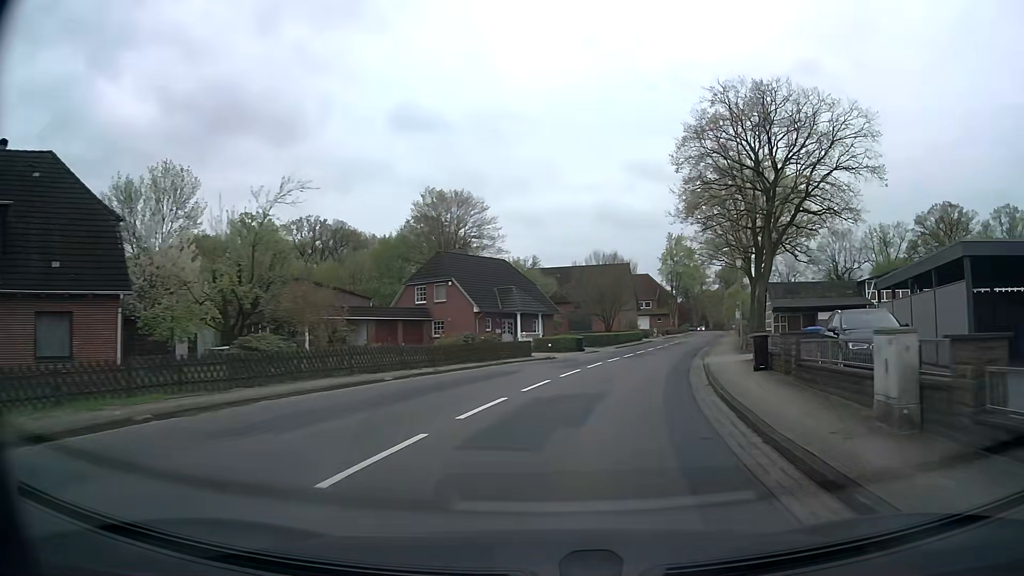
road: secondary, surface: asphalt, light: Day
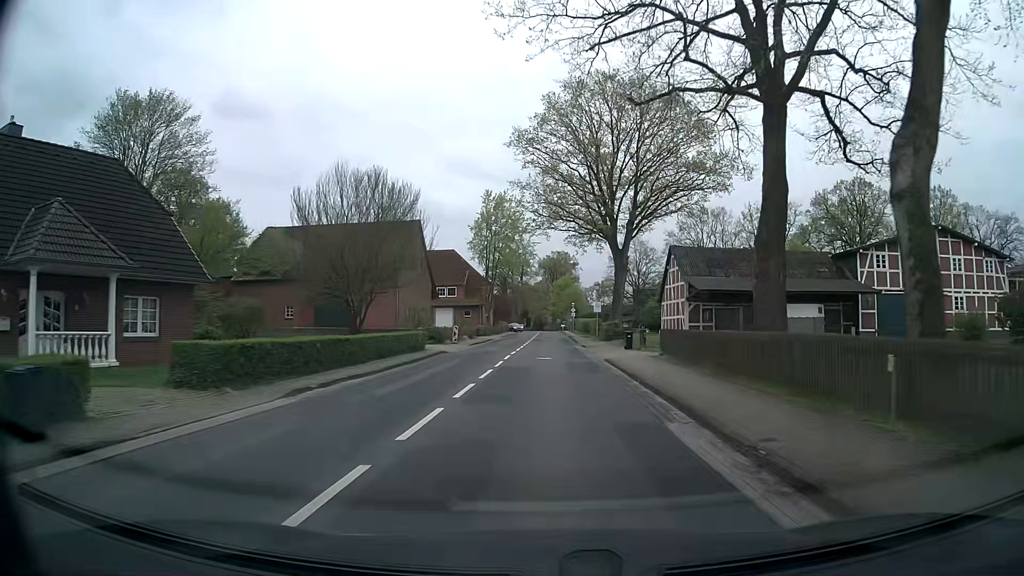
(+7.0, +36.8) m; +16°
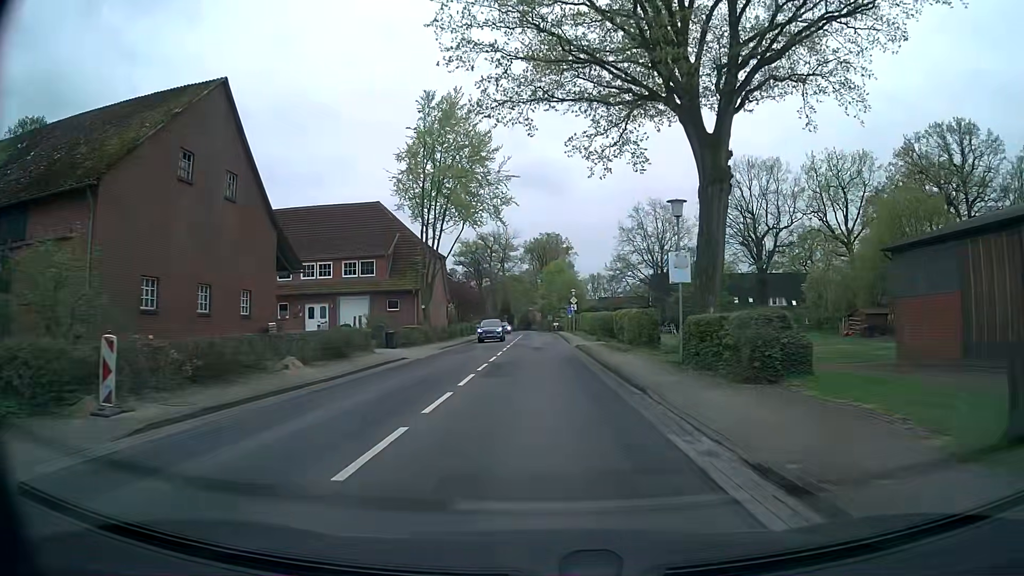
(+0.6, +38.1) m; +1°
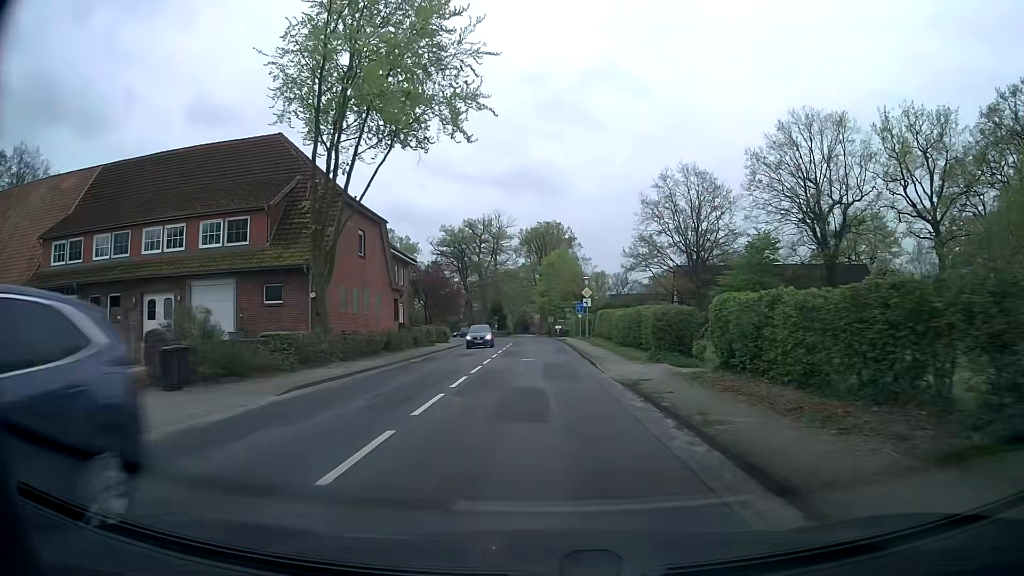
(0.0, +22.9) m; 0°
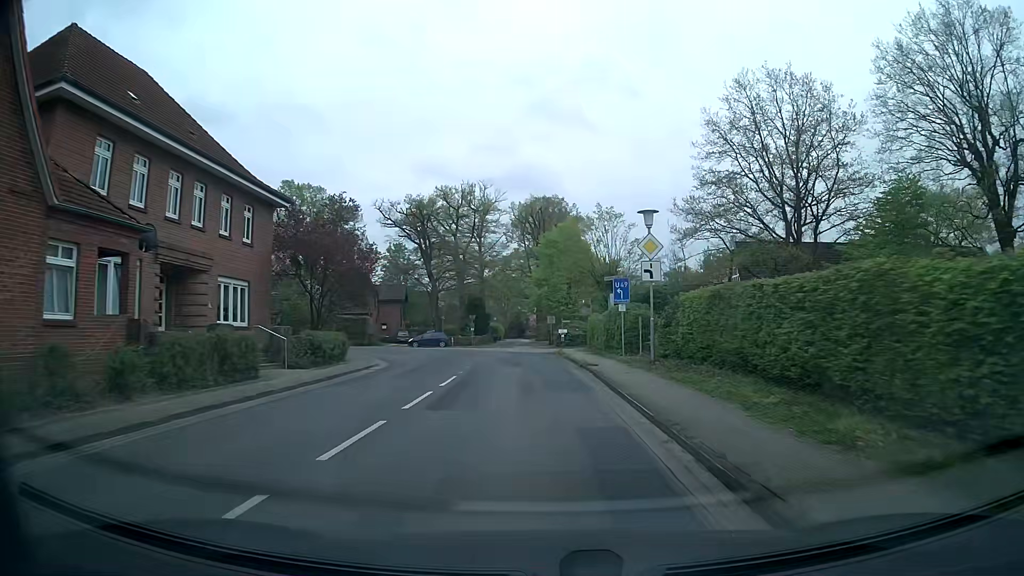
(-0.1, +30.6) m; 0°
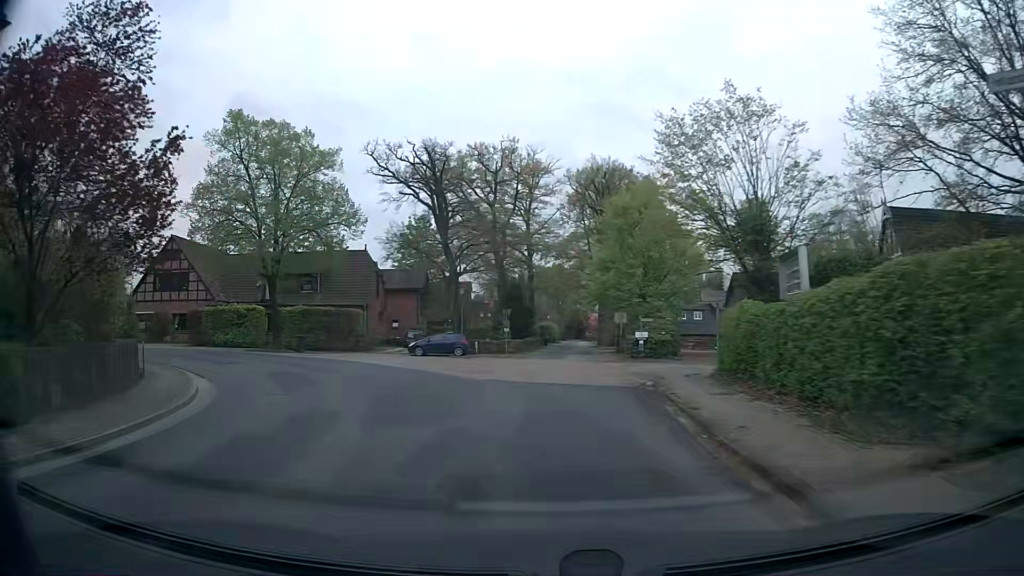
(-0.1, +21.4) m; -4°
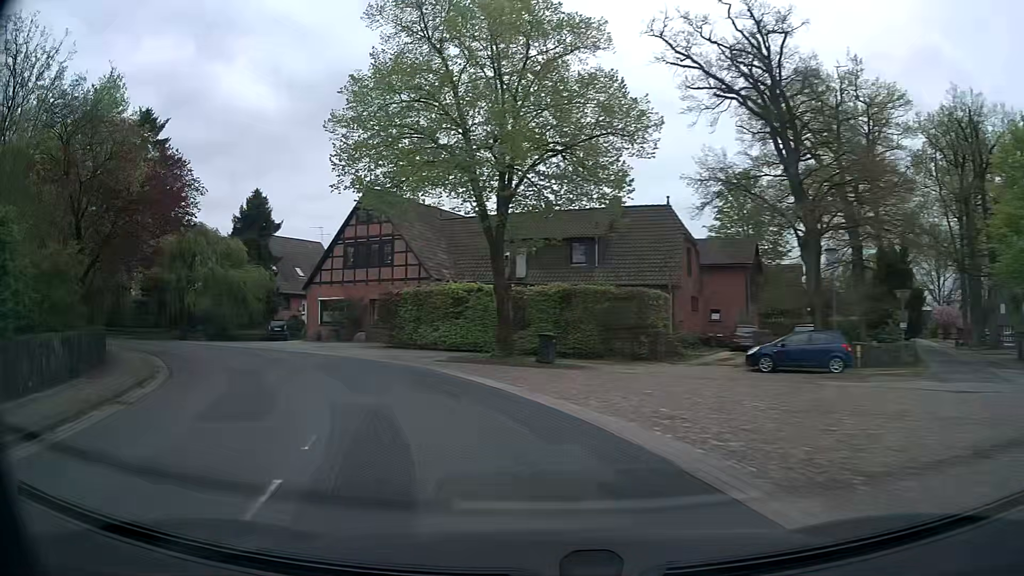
(-3.9, +18.9) m; -26°
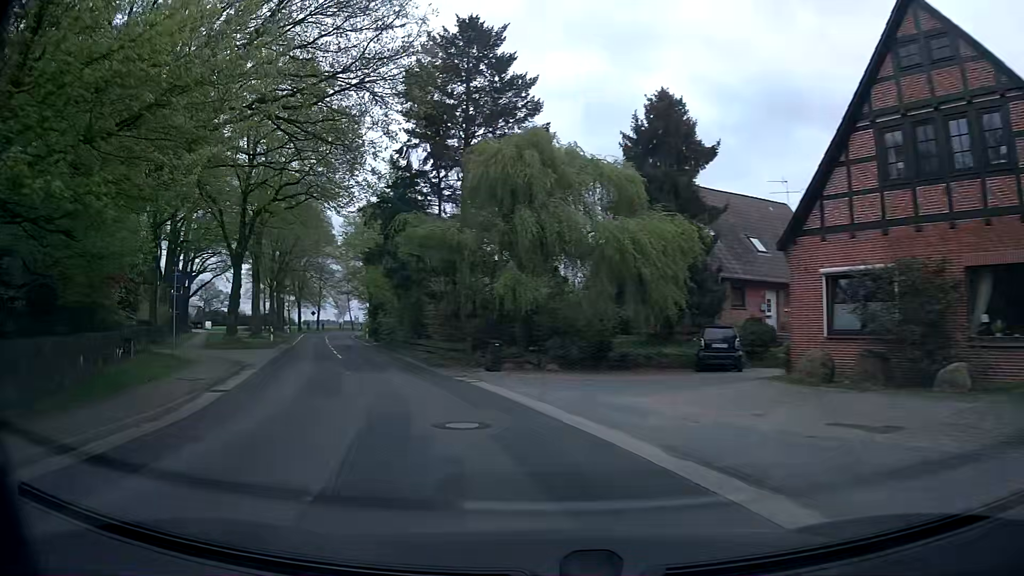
(-8.6, +23.9) m; -38°
(-1, +10) (-4, +20) (-7, +29) (-11, +38) (-14, +48) (-18, +57) (-21, +66) (-24, +76) (-27, +86) (-28, +95) m
